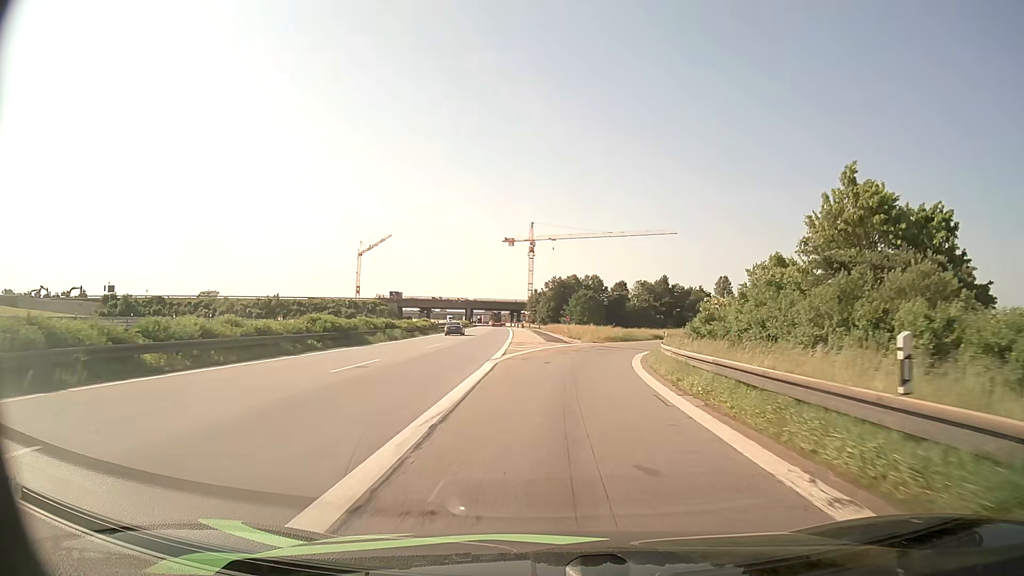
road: motorway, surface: asphalt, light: Day
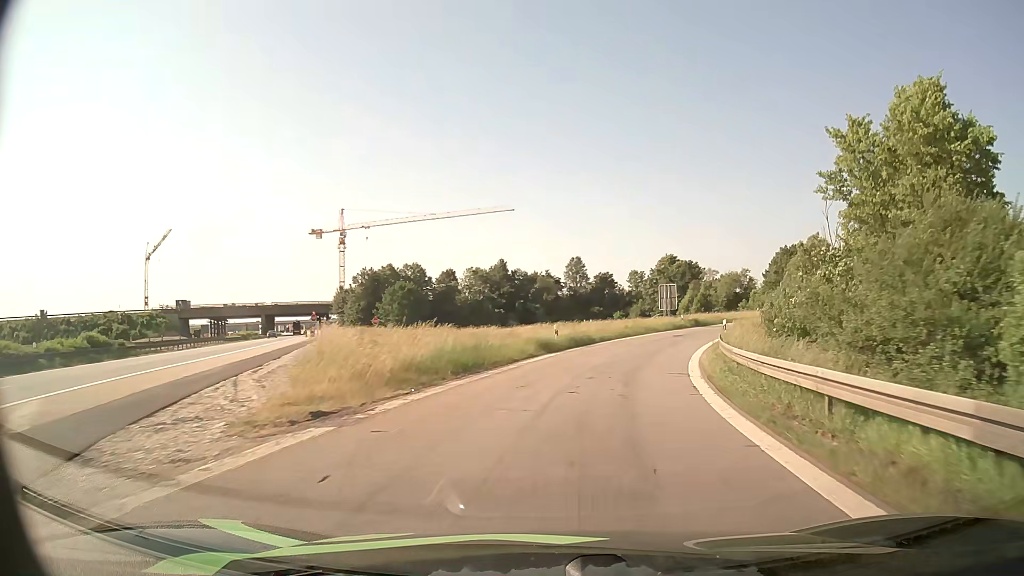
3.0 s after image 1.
(+4.1, +42.1) m; +14°
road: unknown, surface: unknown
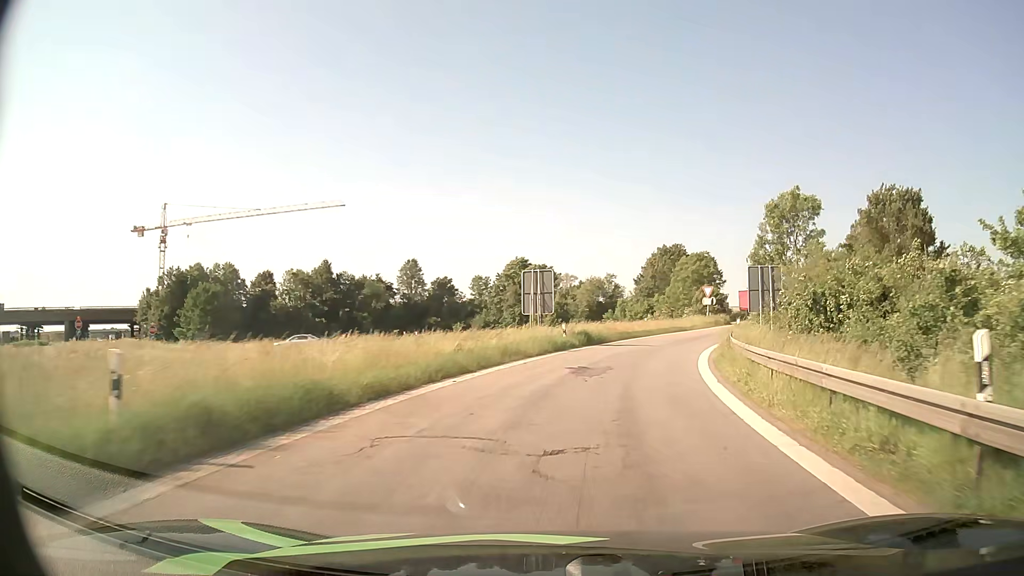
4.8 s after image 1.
(+2.7, +24.3) m; +13°
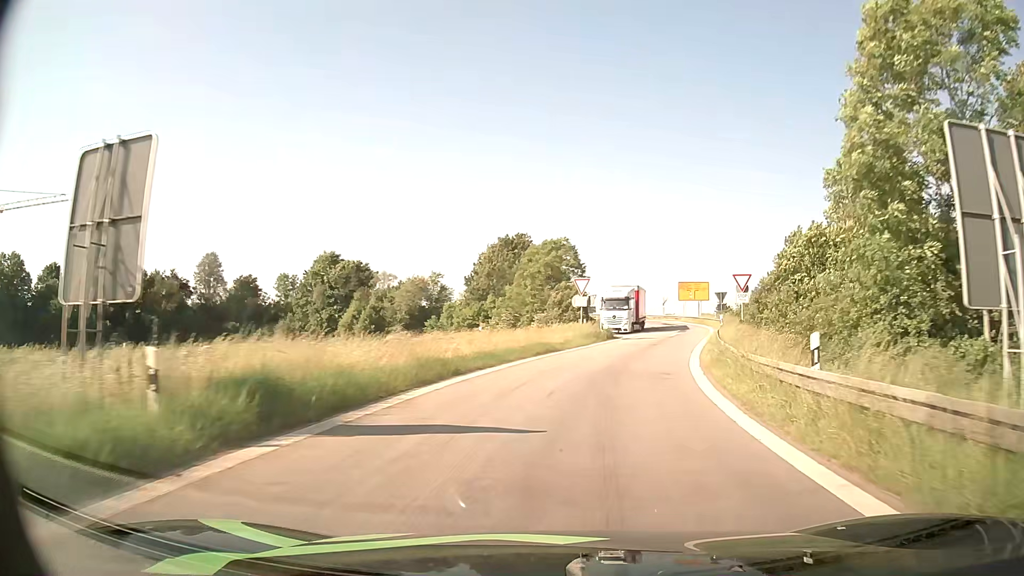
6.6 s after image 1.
(+2.9, +23.7) m; +15°
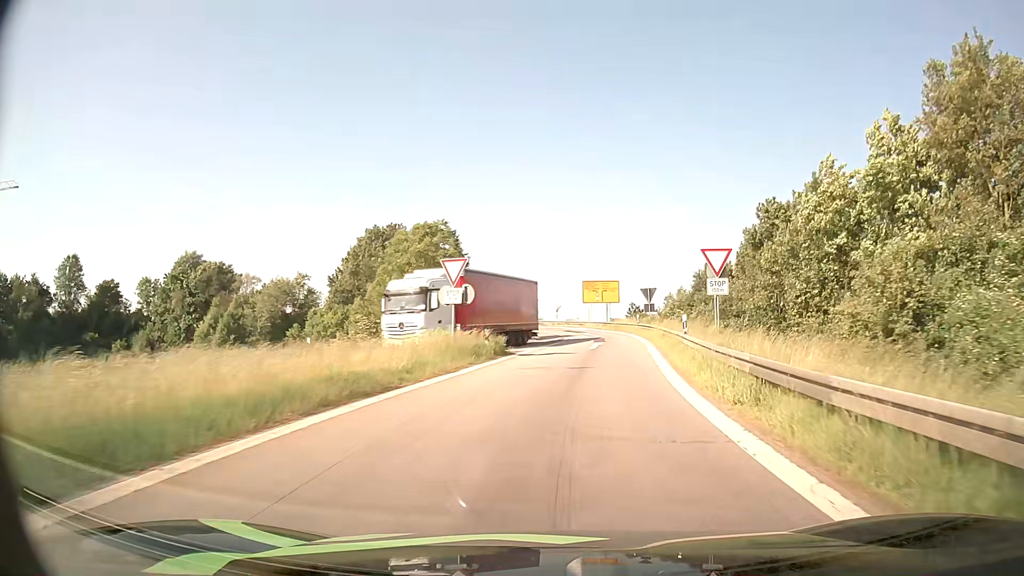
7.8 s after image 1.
(+1.2, +15.1) m; +9°
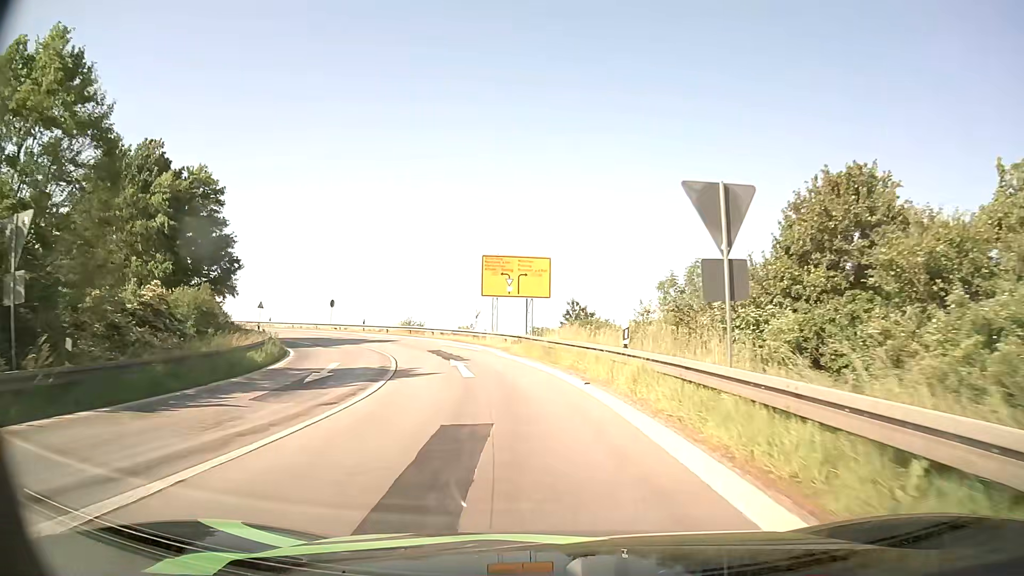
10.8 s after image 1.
(+3.3, +36.9) m; +6°
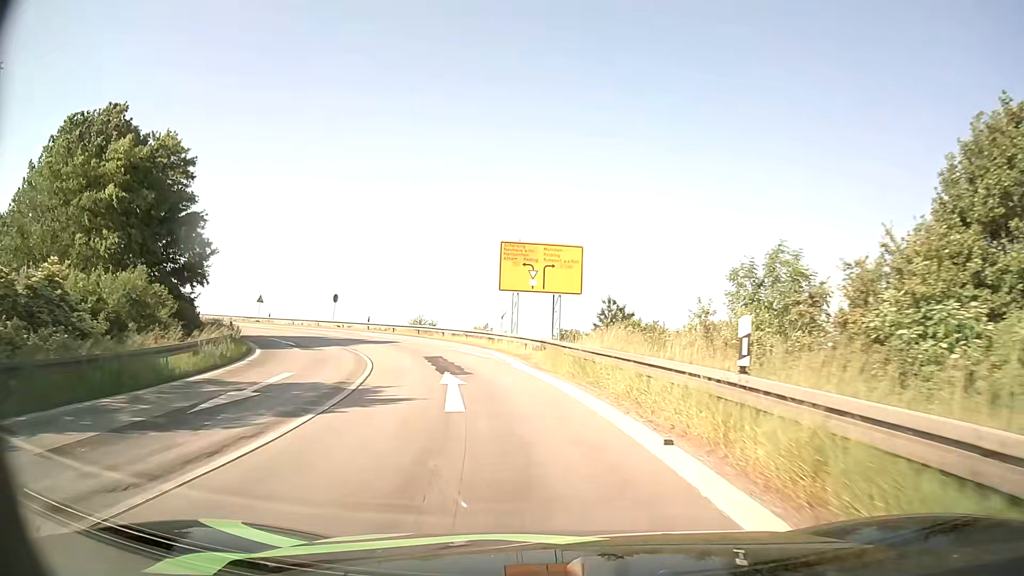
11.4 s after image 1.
(-0.1, +7.0) m; -2°
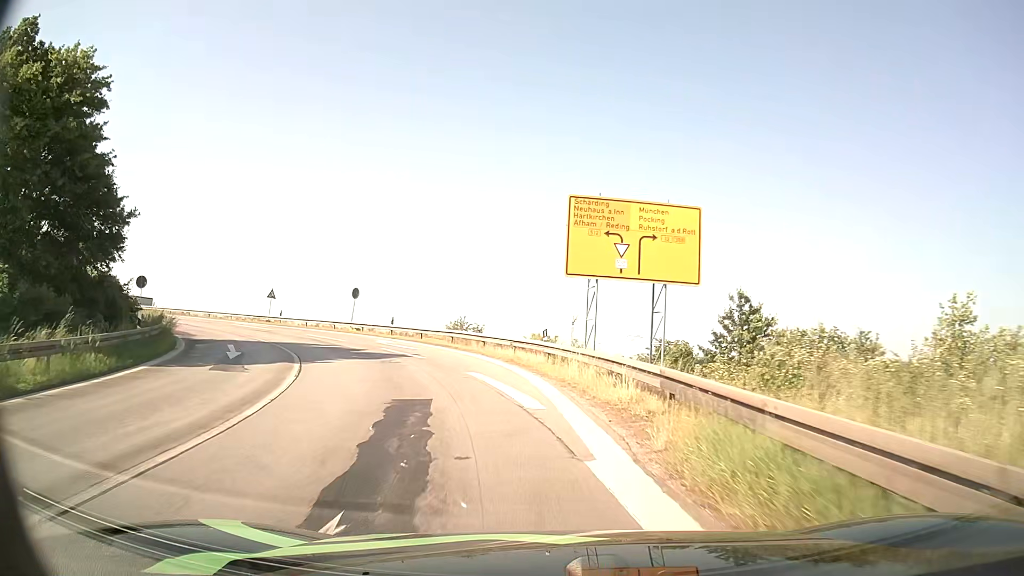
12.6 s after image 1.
(-0.7, +13.5) m; -6°
(-1, +10) (-2, +20) (-6, +29) (-11, +38) (-18, +45) (-26, +50) (-35, +55) (-44, +60) (-53, +64) (-62, +69) m
